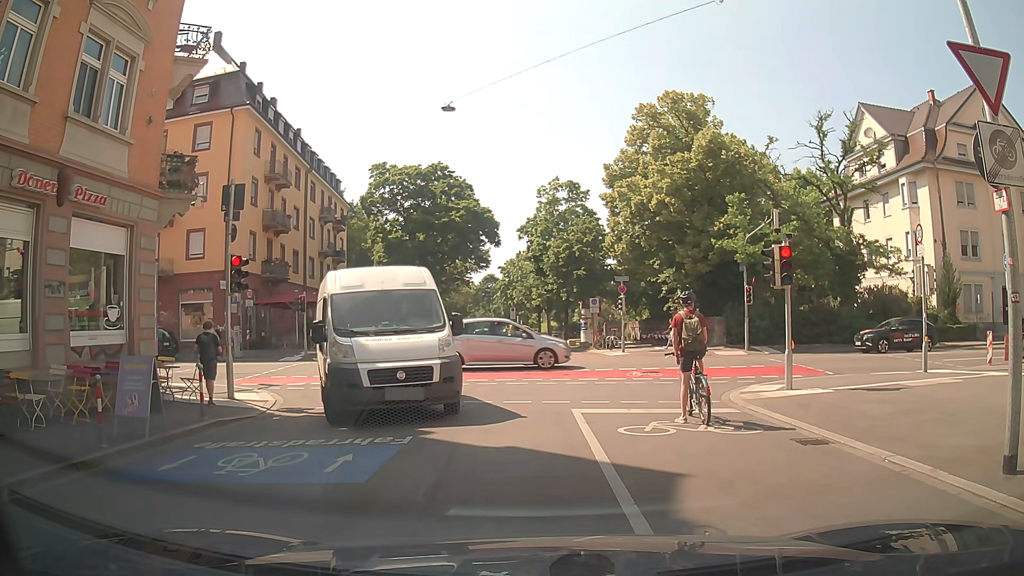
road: residential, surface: asphalt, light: Day
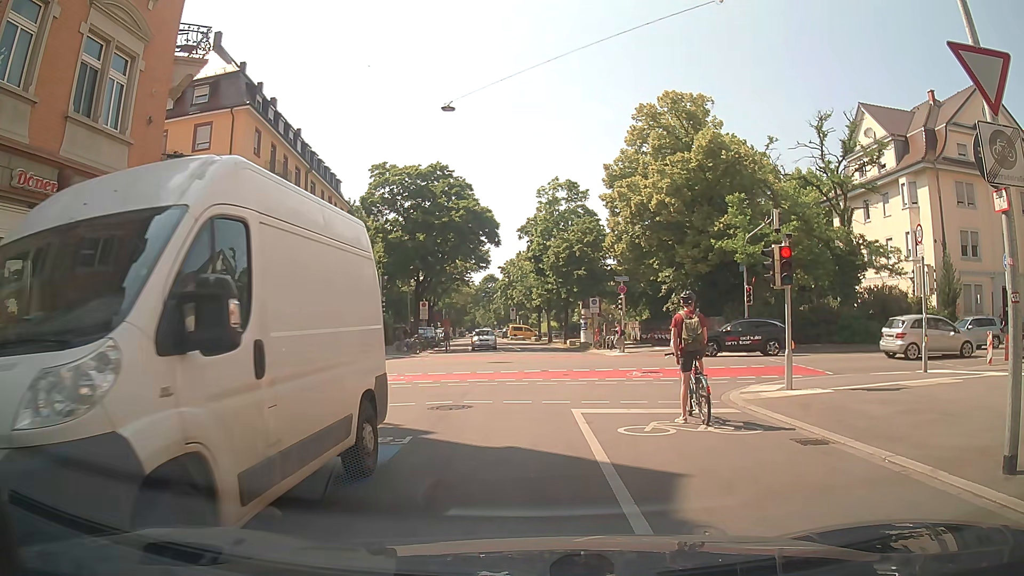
(0.0, 0.0) m; 0°
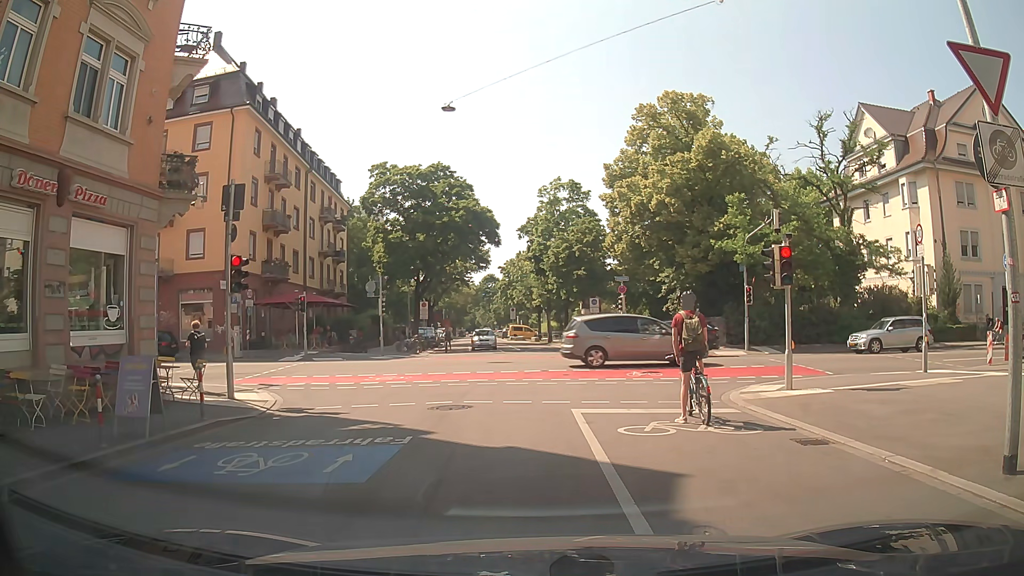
(0.0, 0.0) m; 0°
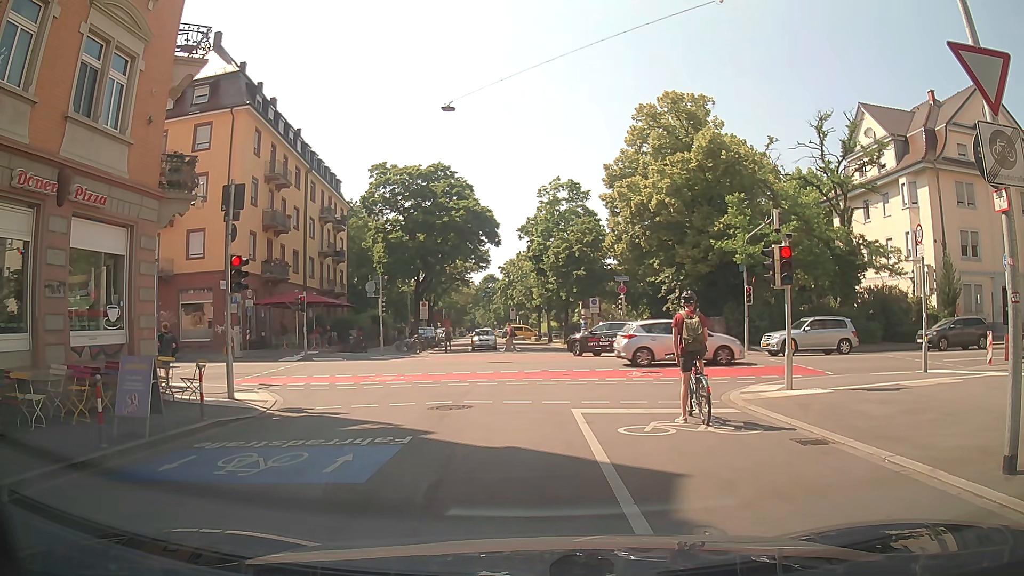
(0.0, 0.0) m; 0°
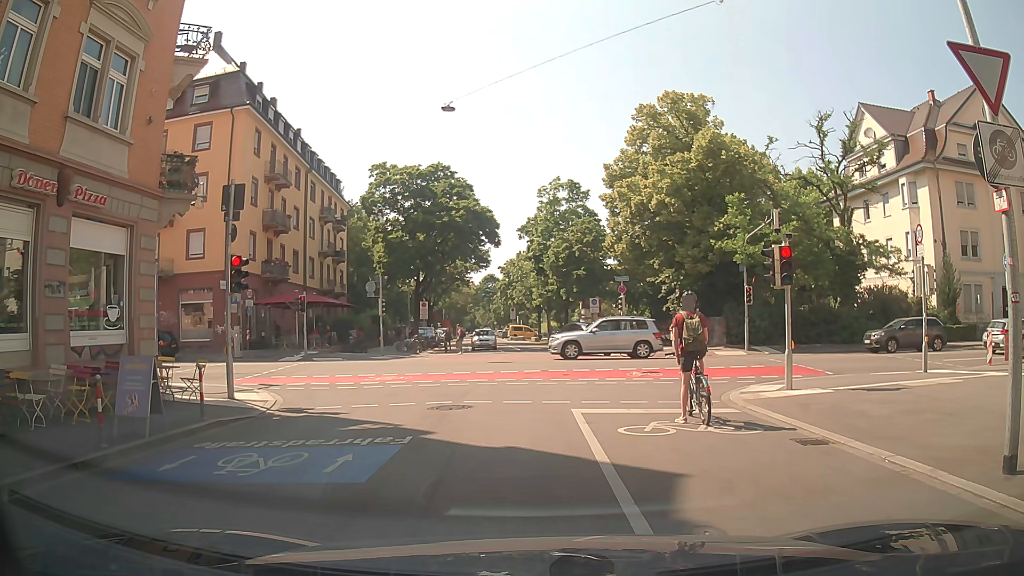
(0.0, 0.0) m; 0°
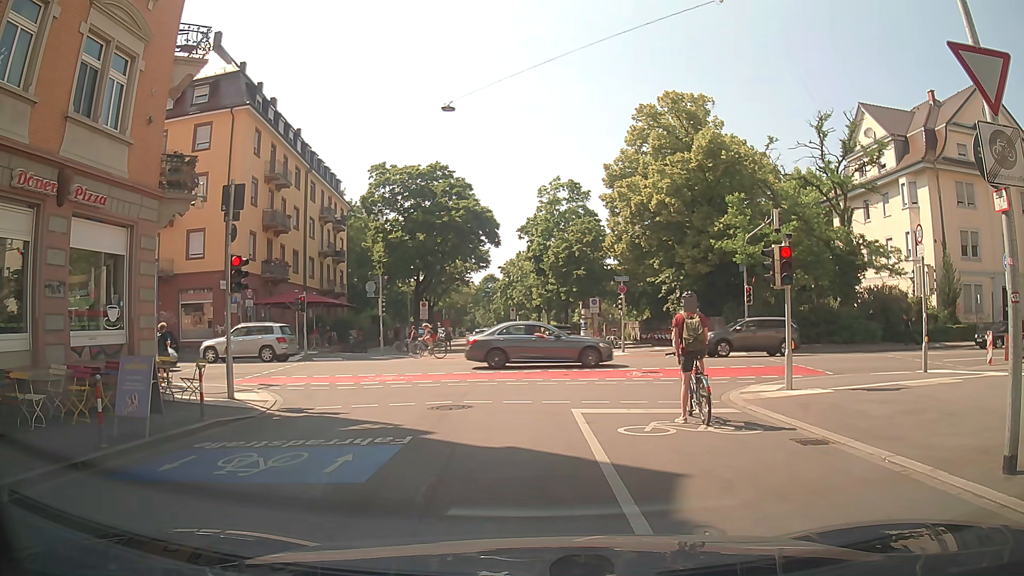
(0.0, 0.0) m; 0°
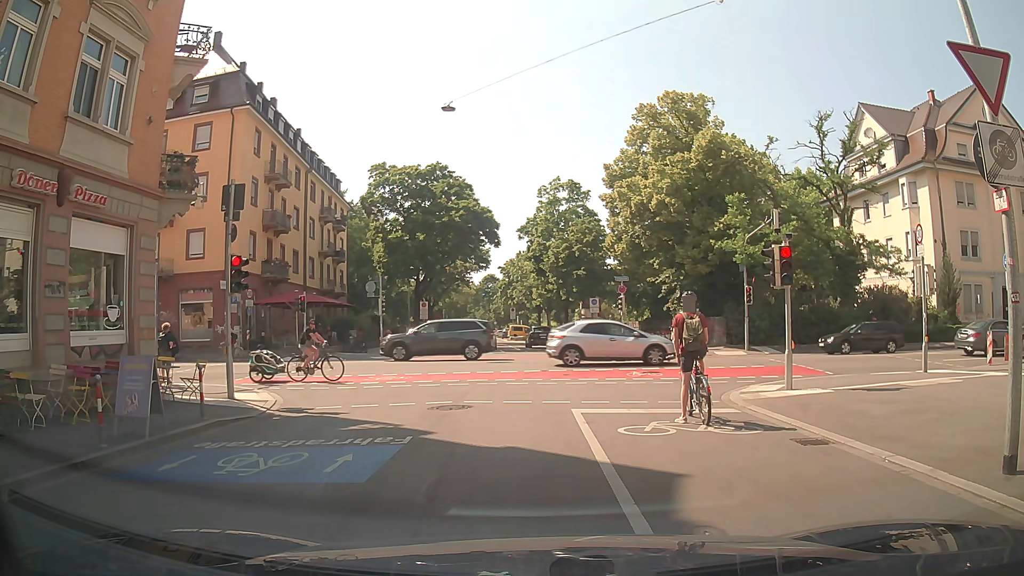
(0.0, 0.0) m; 0°
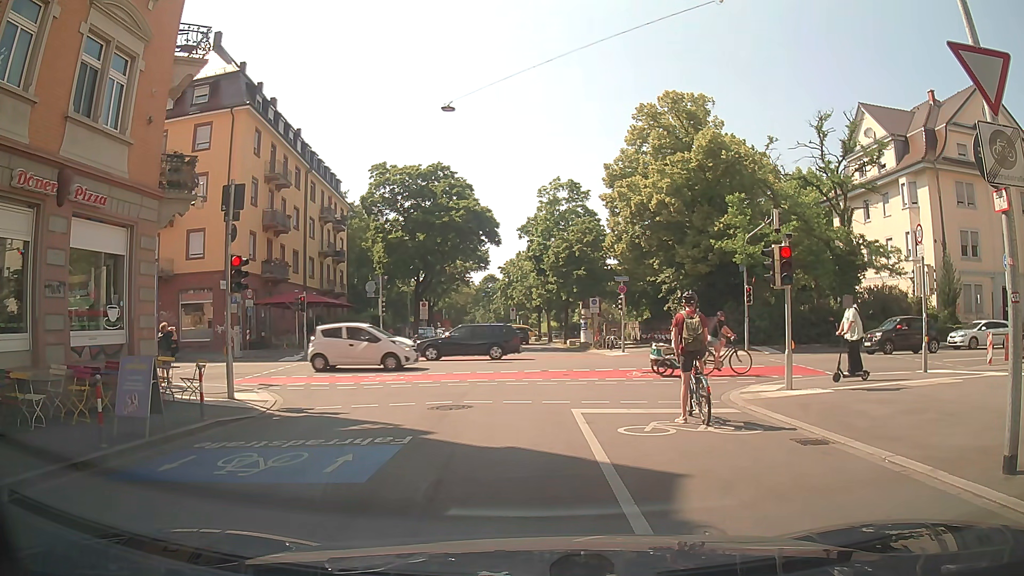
(0.0, 0.0) m; 0°
